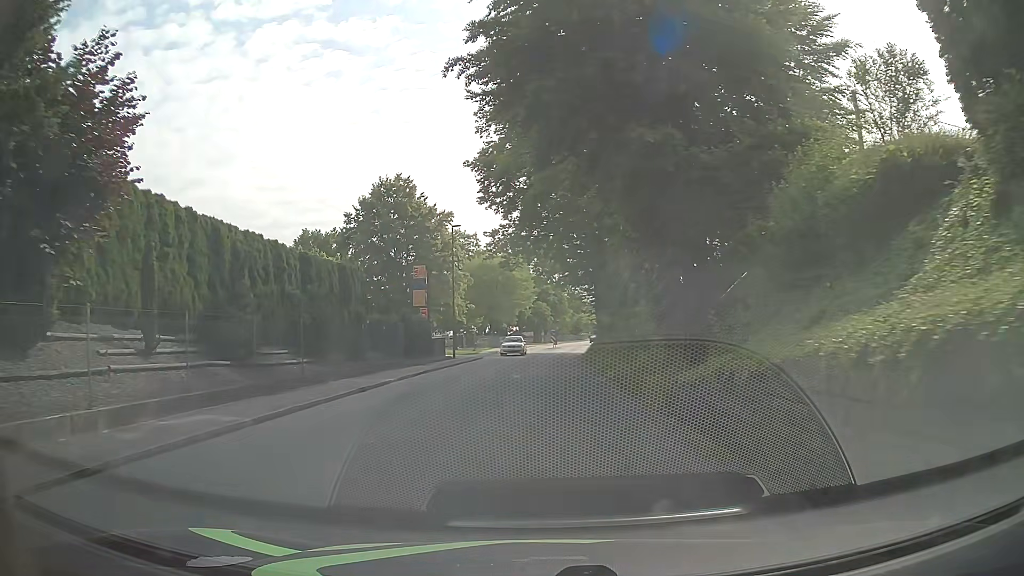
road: tertiary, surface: asphalt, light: Day
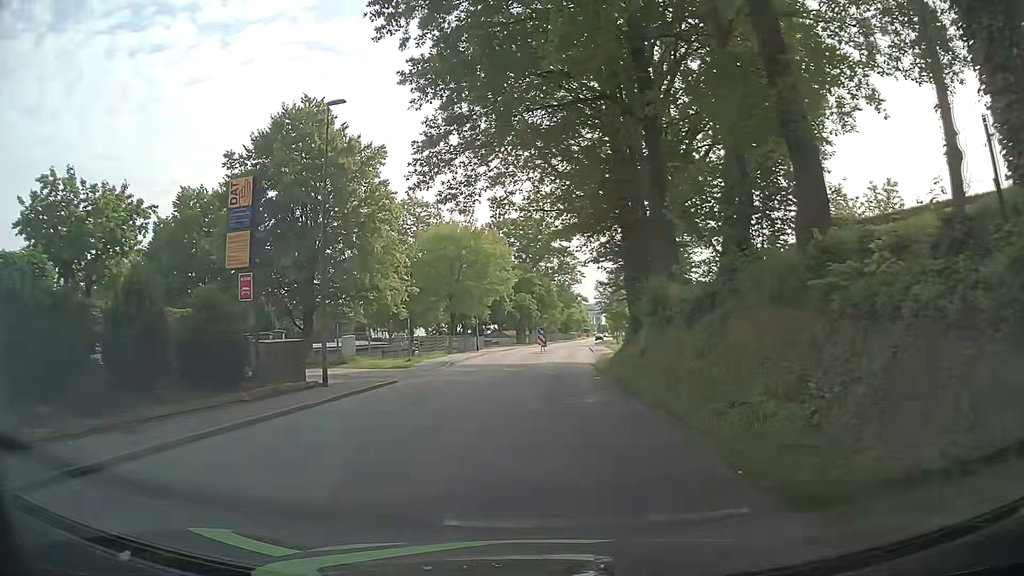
(+0.3, +23.1) m; +1°
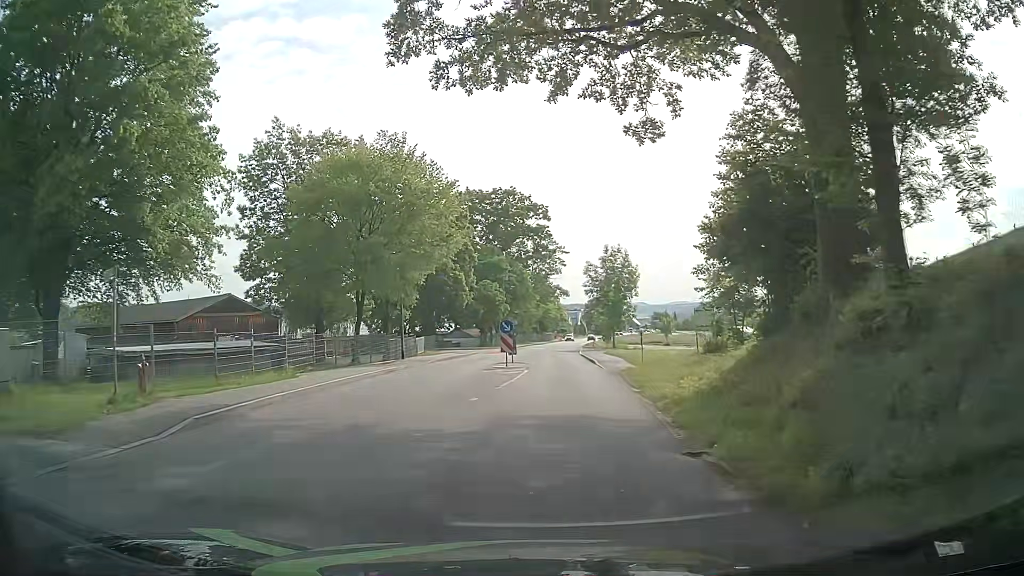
(+0.5, +23.3) m; +2°
(0, +10) (+1, +20) (+1, +30) (+2, +40) (+2, +50) (+2, +60) (+3, +70) (+4, +80) (+5, +90) (+6, +100) m
